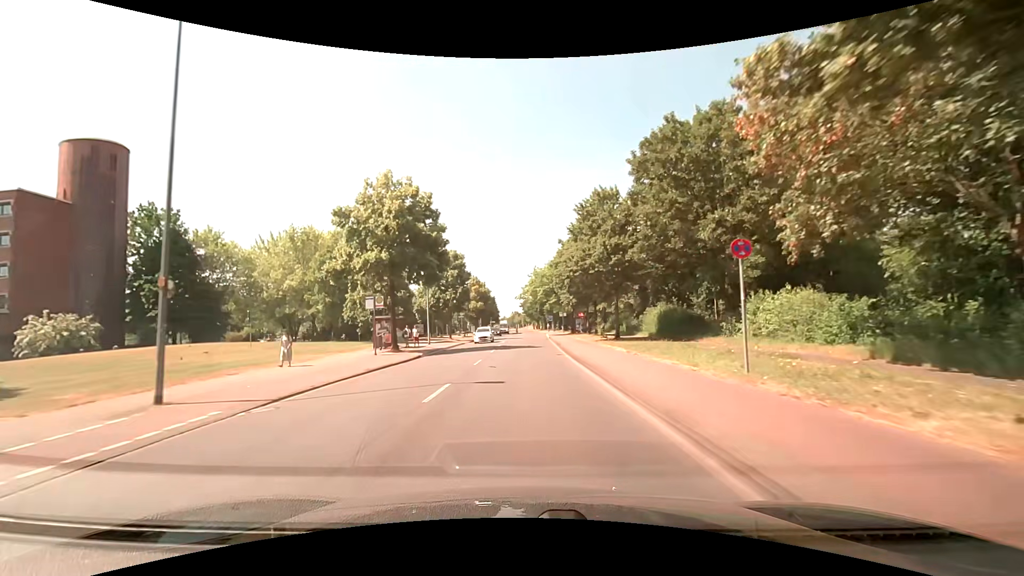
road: tertiary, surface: asphalt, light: Day
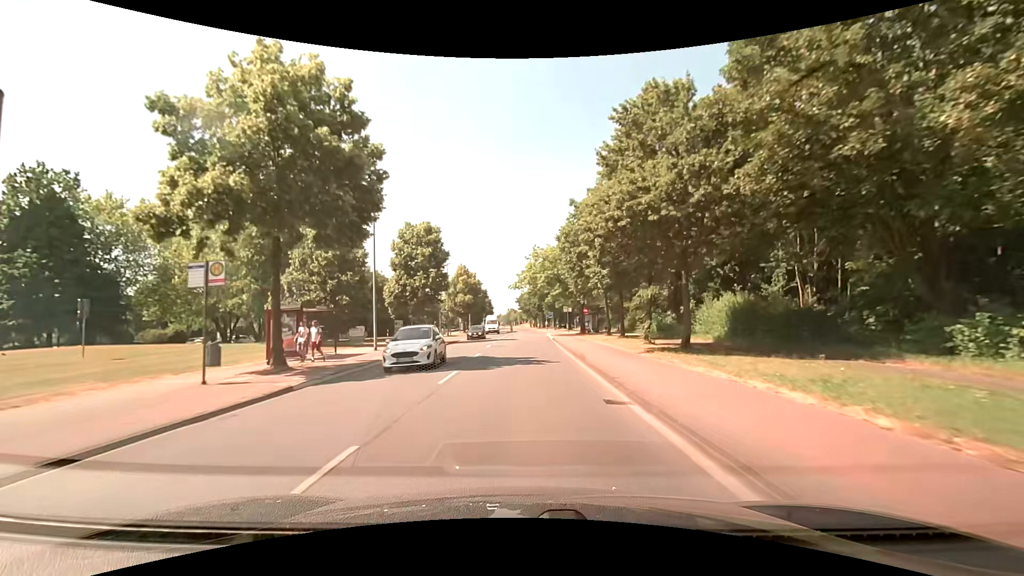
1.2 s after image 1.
(+0.1, +15.4) m; 0°
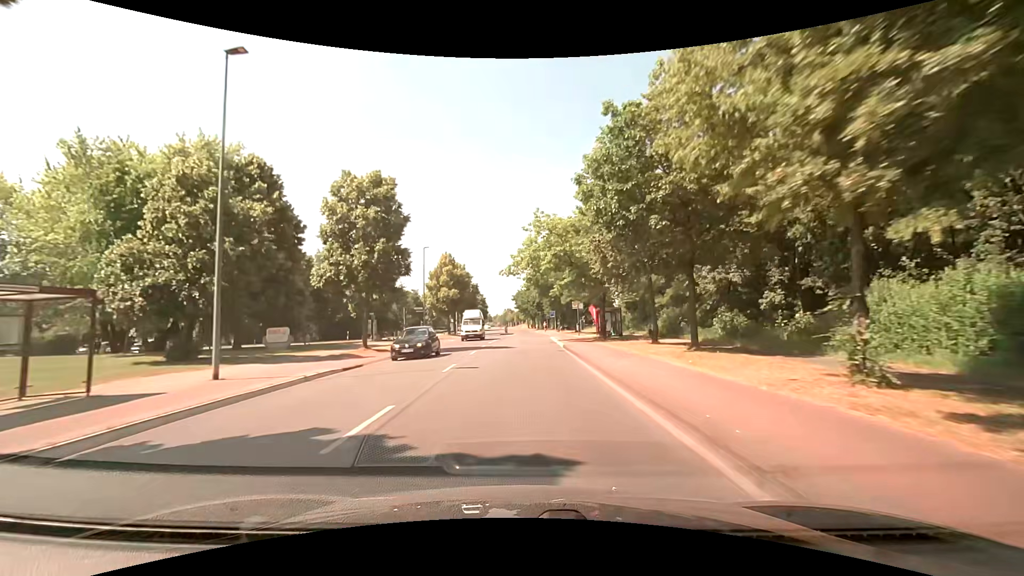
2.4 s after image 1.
(+0.1, +15.4) m; 0°
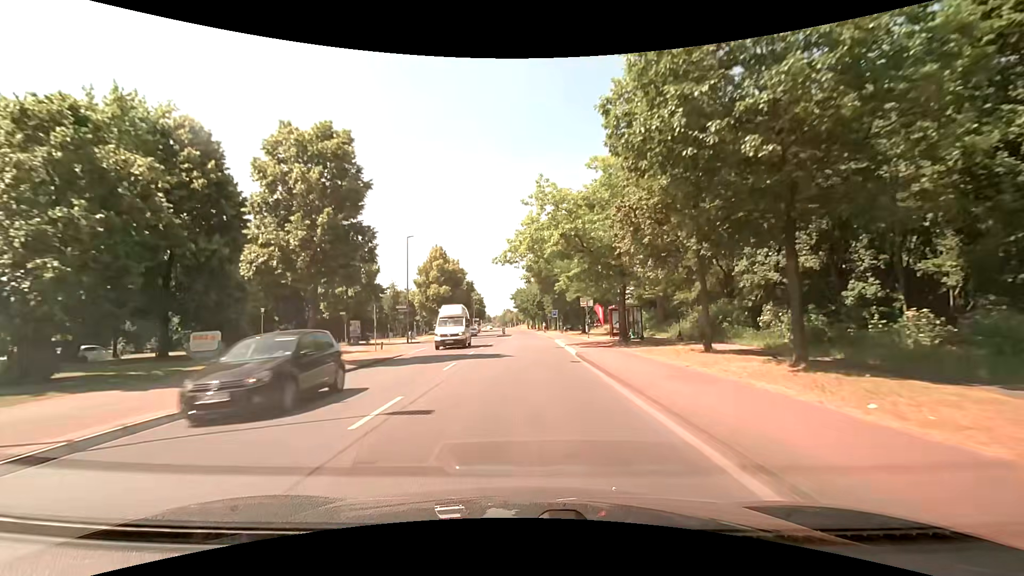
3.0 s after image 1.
(0.0, +7.7) m; 0°
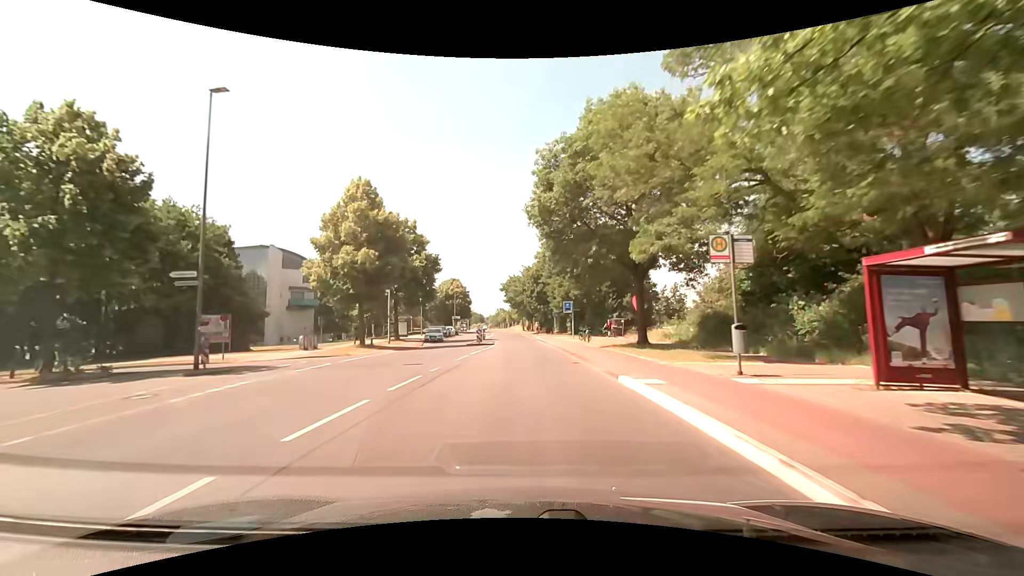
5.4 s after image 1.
(+0.4, +30.7) m; +1°
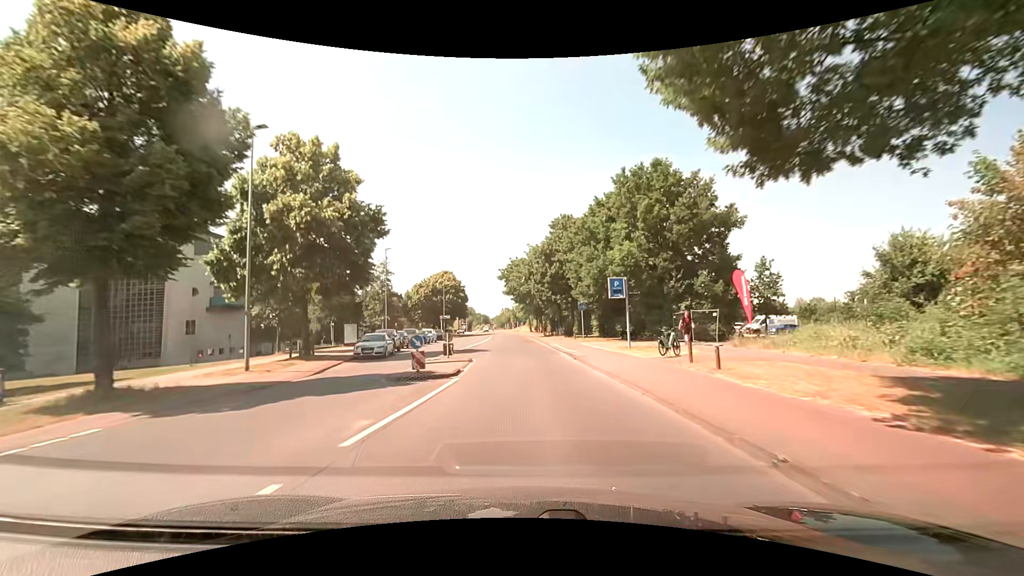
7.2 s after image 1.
(+0.1, +23.0) m; 0°
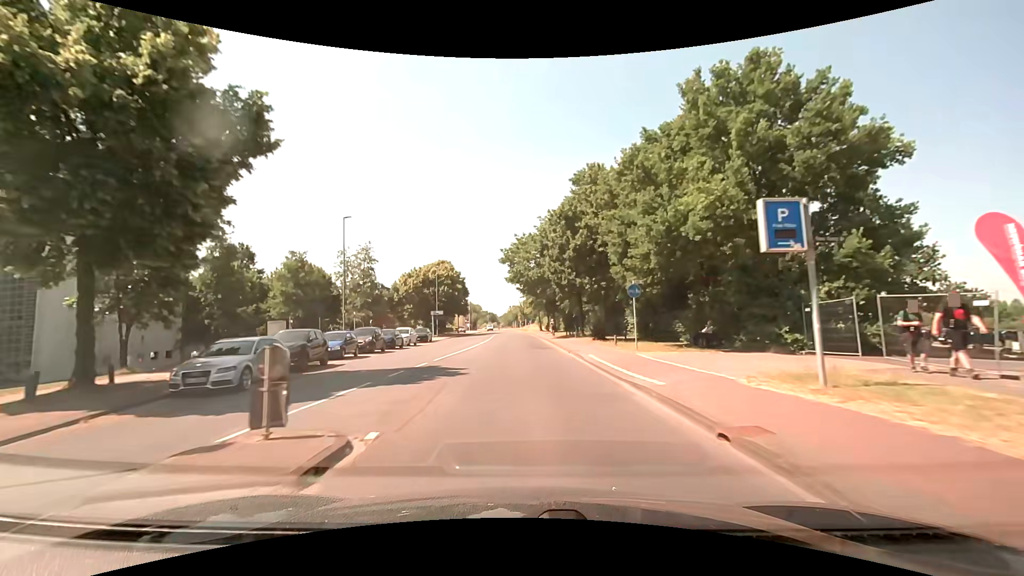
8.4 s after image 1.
(-0.1, +15.3) m; -1°
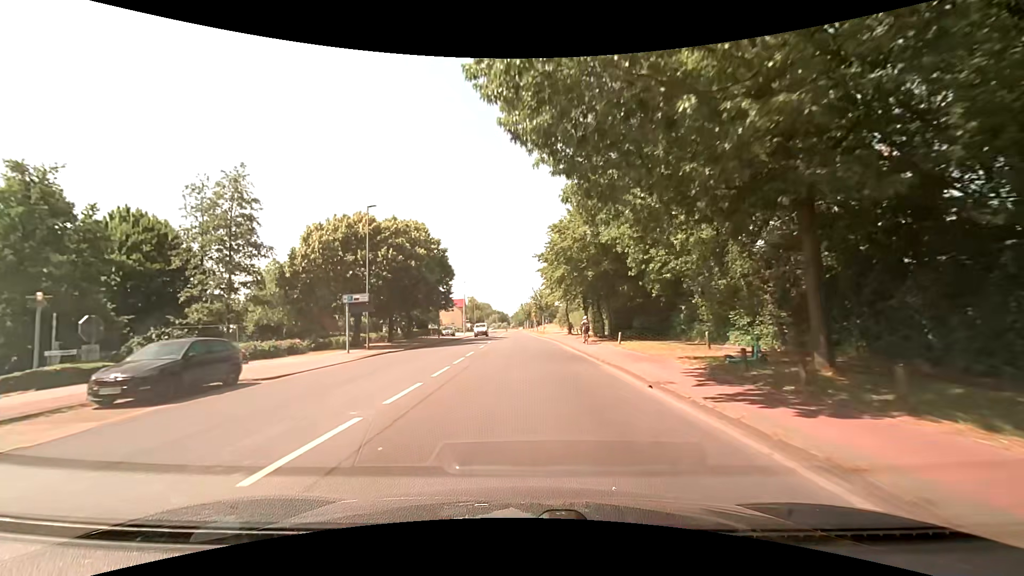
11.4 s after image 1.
(-0.9, +38.1) m; -1°
(0, +10) (0, +20) (0, +30) (-1, +40) (-1, +50) (-1, +60) (-2, +70) (-2, +80) (-2, +90) (-3, +100) m
